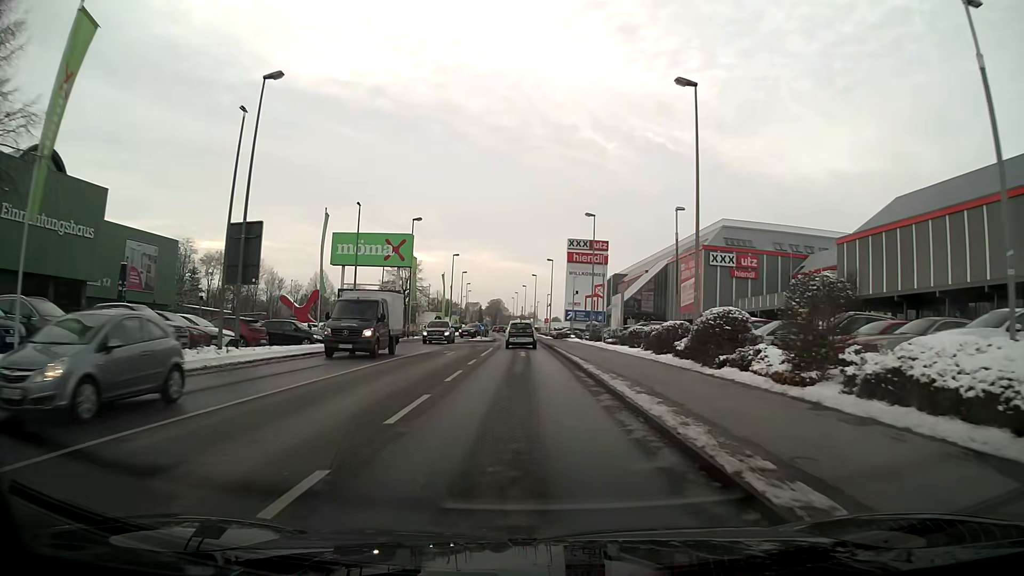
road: tertiary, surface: asphalt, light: Day
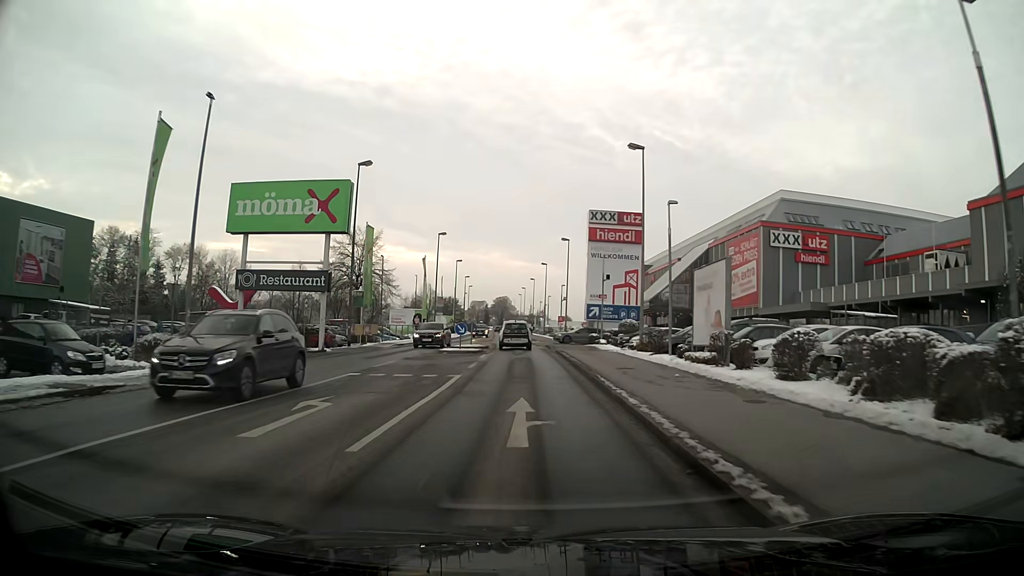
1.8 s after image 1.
(-0.1, +20.7) m; -1°
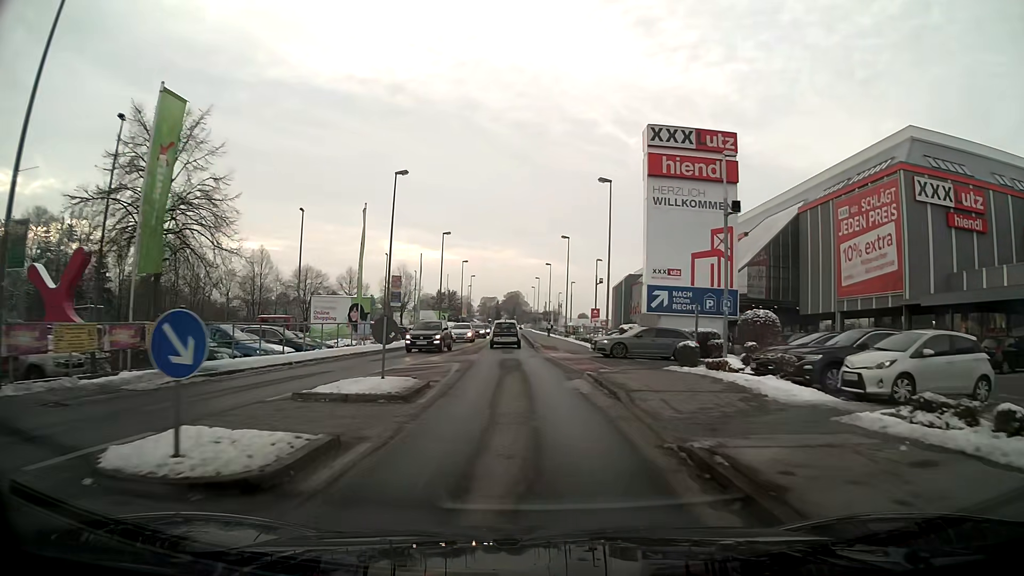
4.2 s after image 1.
(-0.2, +26.7) m; -1°
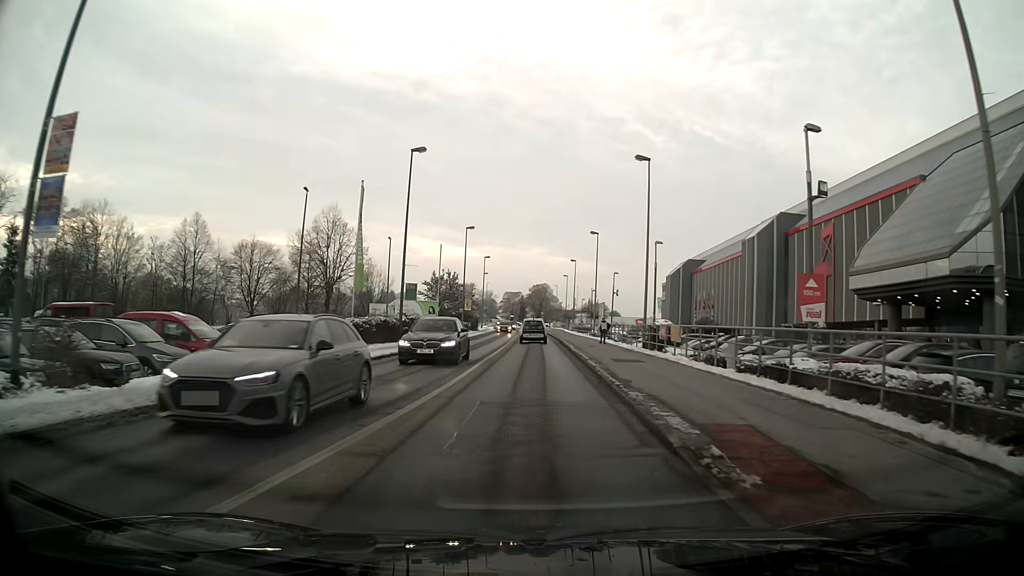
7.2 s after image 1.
(-0.9, +32.1) m; -2°
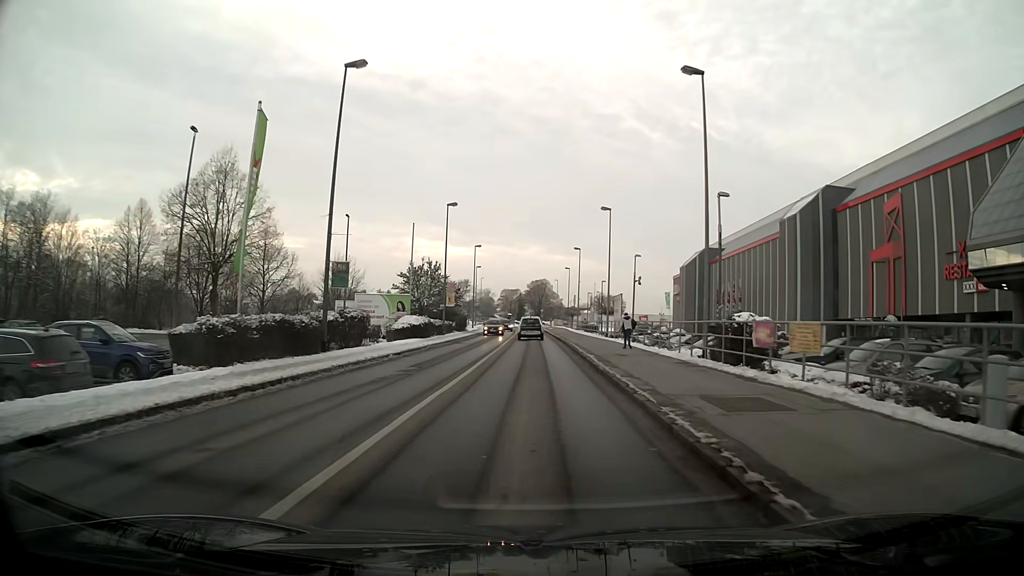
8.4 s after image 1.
(0.0, +12.6) m; 0°
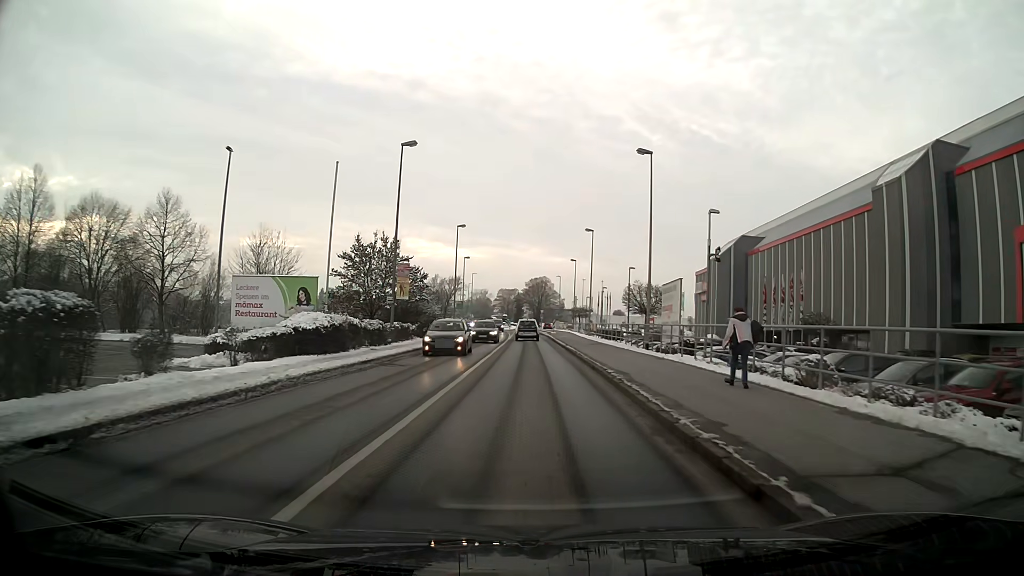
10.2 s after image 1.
(0.0, +18.7) m; 0°
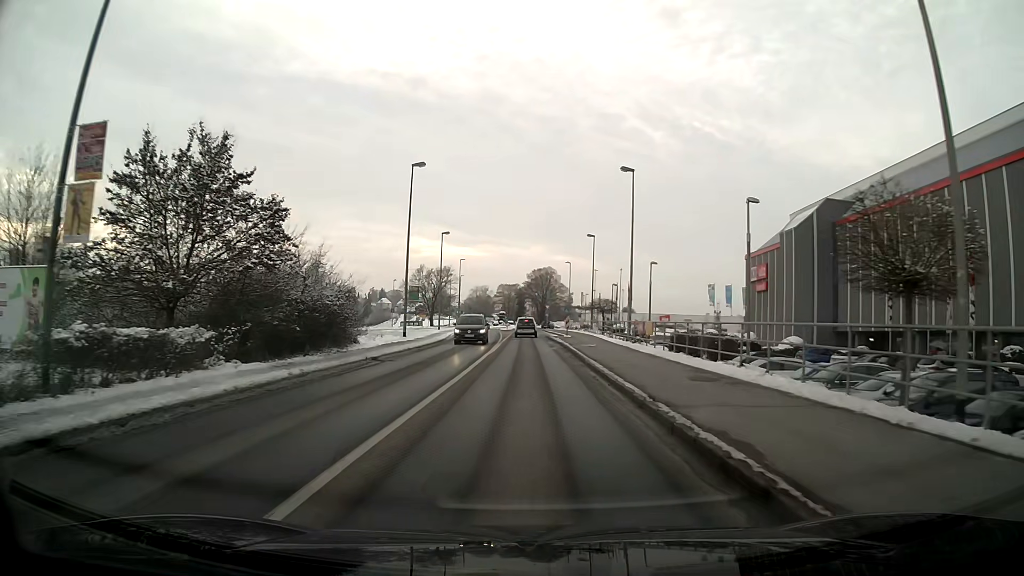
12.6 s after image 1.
(0.0, +25.3) m; 0°
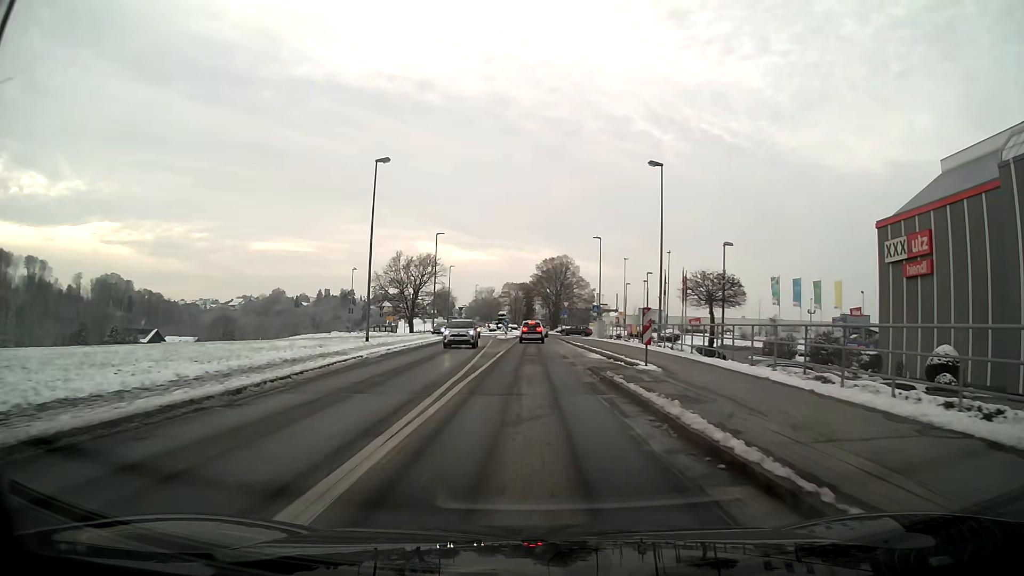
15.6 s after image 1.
(-0.2, +33.1) m; -1°
